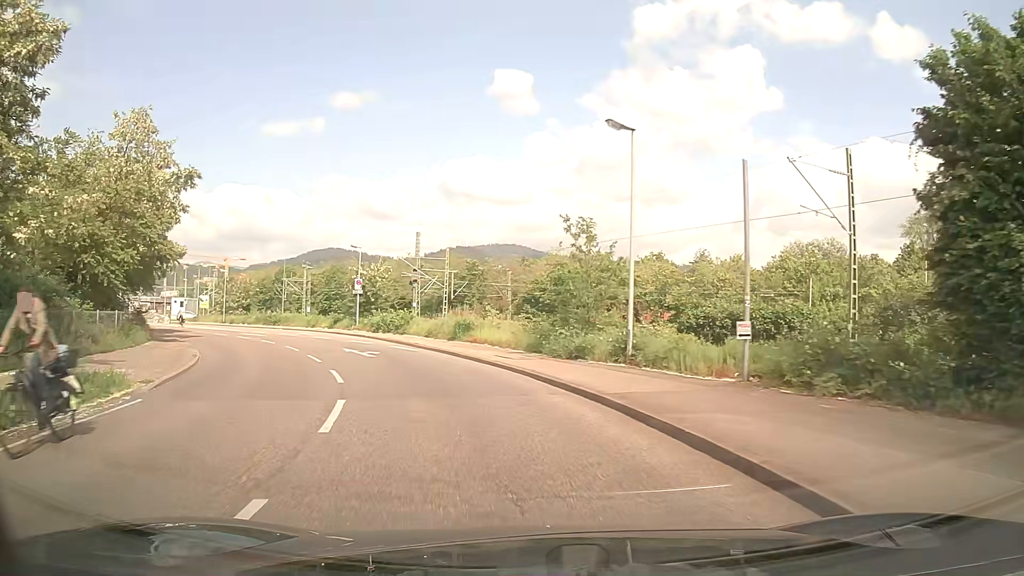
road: unclassified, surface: asphalt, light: Day
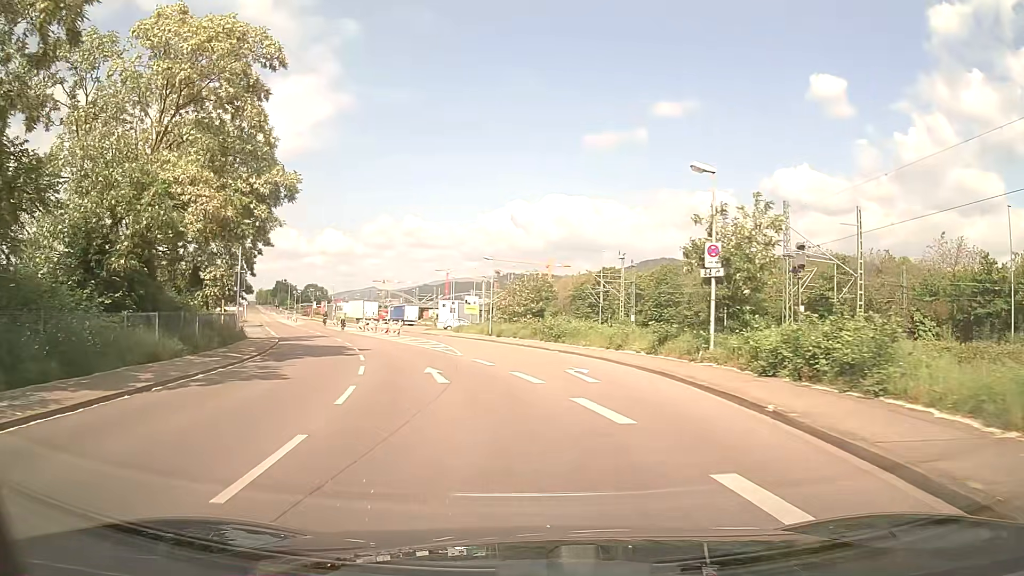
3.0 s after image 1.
(-6.8, +26.8) m; -28°
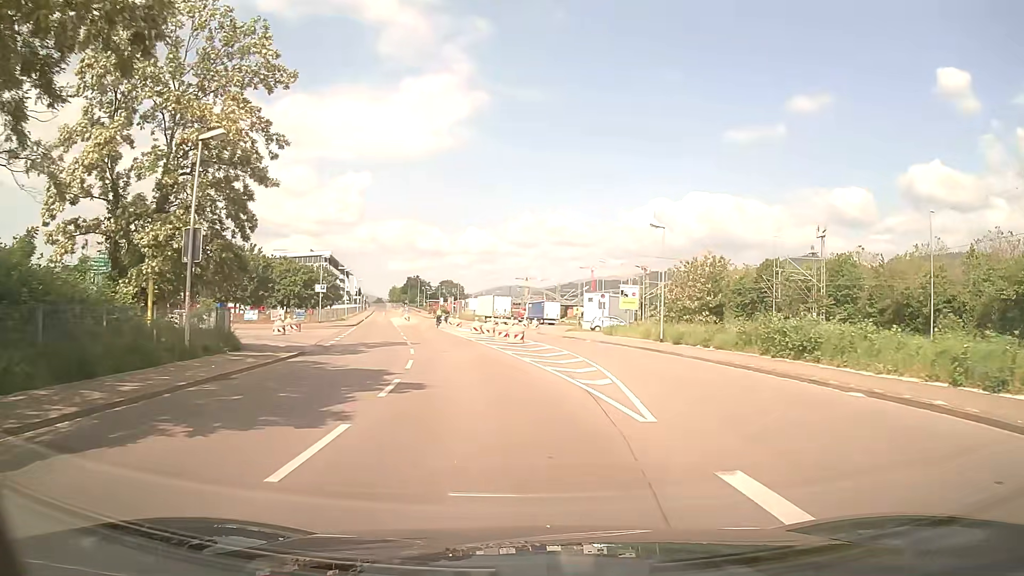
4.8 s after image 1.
(-2.1, +17.6) m; -12°
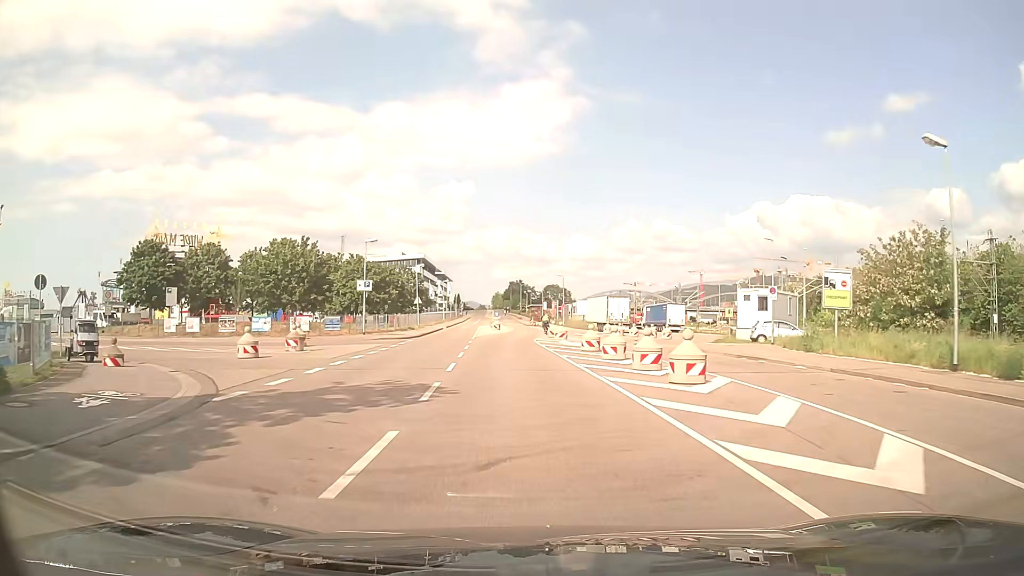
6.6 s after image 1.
(-1.5, +18.6) m; -9°
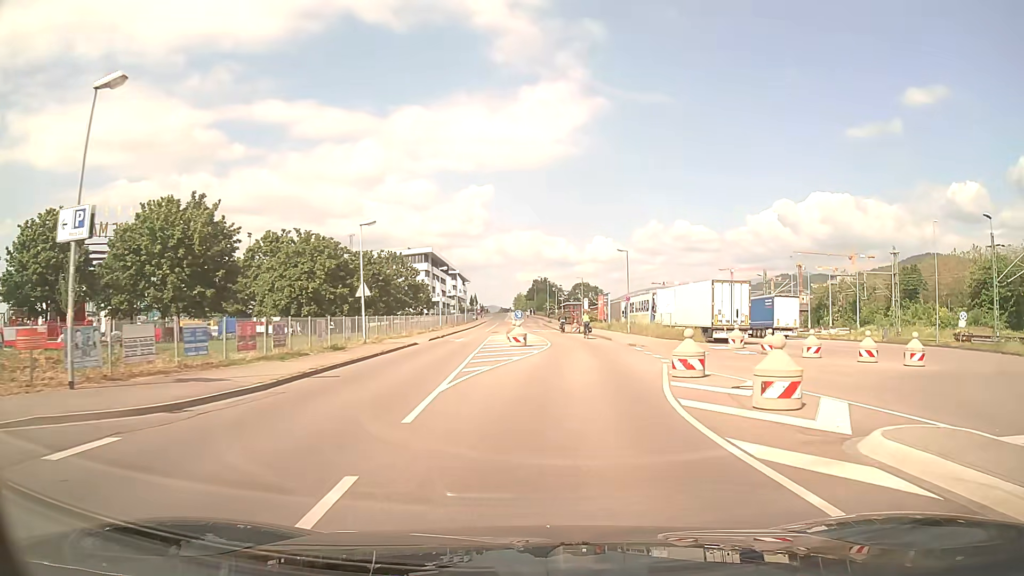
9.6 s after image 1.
(-1.6, +32.2) m; -2°
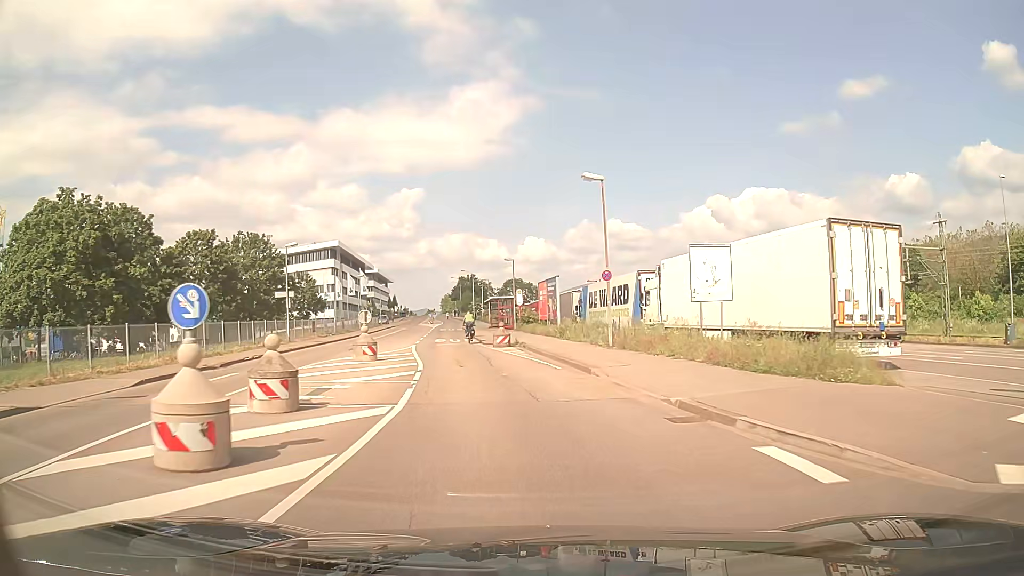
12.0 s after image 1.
(+1.8, +25.7) m; +6°
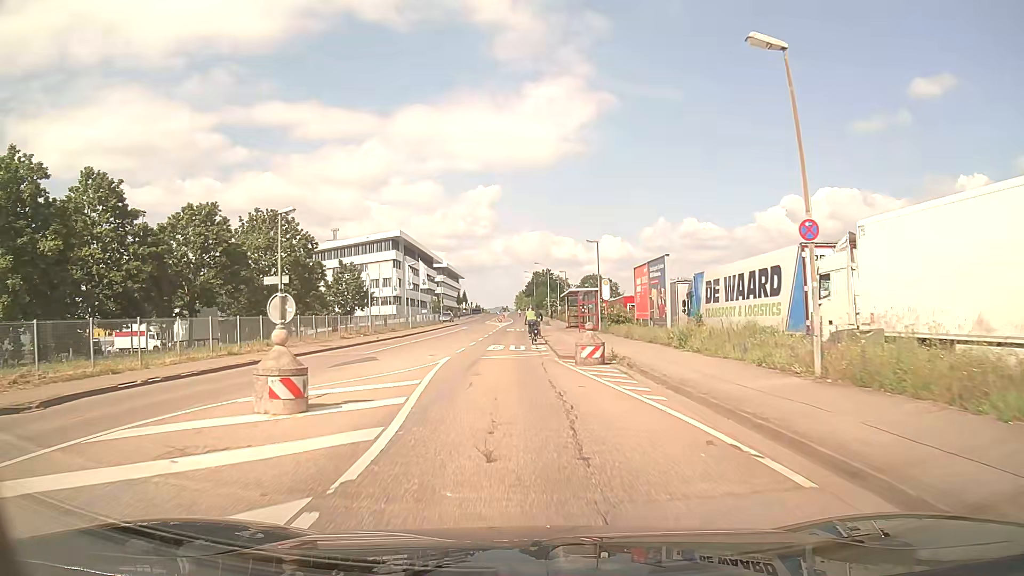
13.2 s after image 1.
(-0.8, +12.7) m; -8°
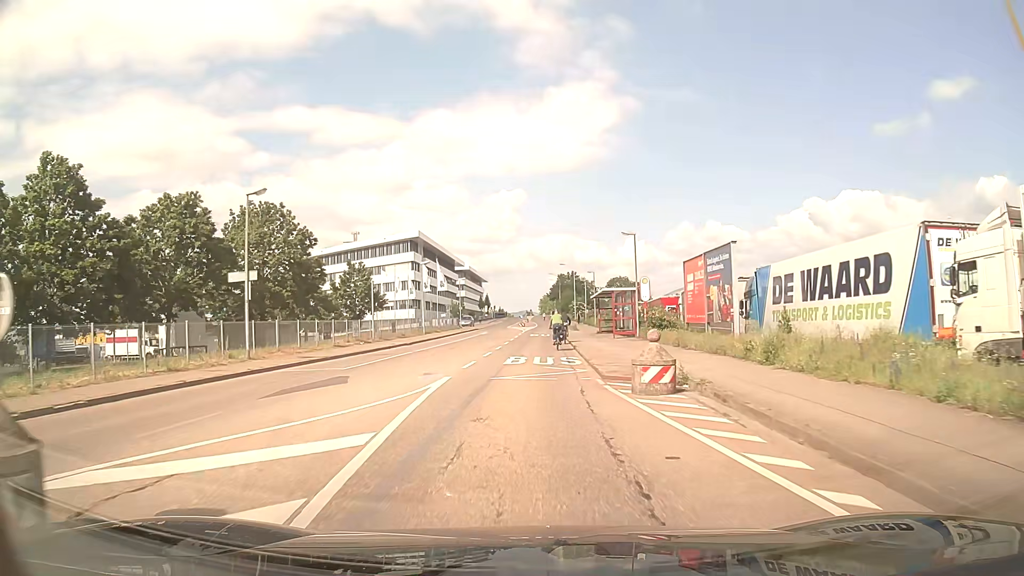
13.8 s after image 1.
(0.0, +6.1) m; -1°
(0, +10) (0, +20) (0, +30) (0, +40) (0, +50) (+1, +60) (+1, +70) (+2, +80) (+2, +90) (+2, +100) m
